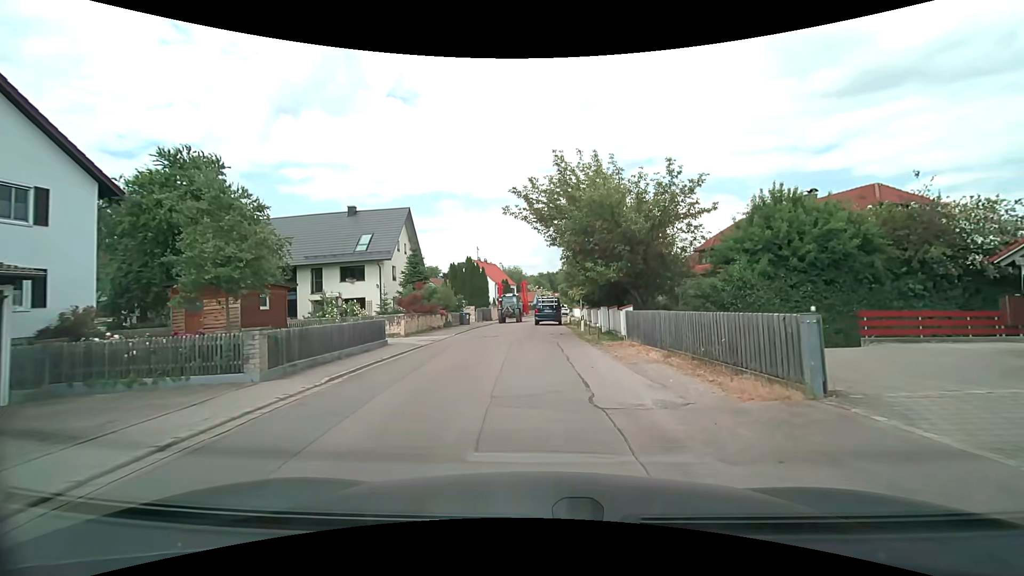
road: residential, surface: asphalt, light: Day
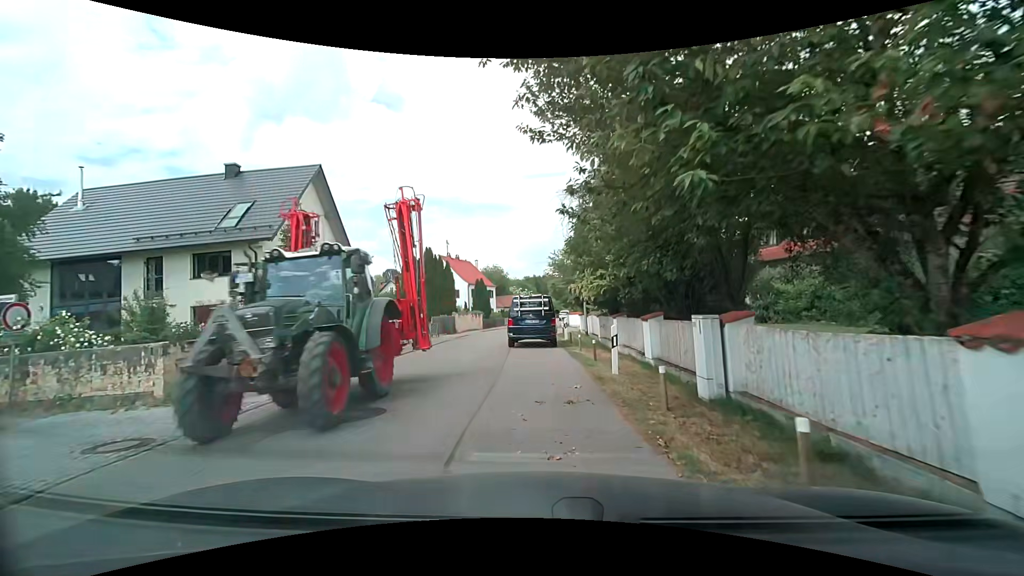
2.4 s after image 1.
(+0.1, +15.2) m; +1°
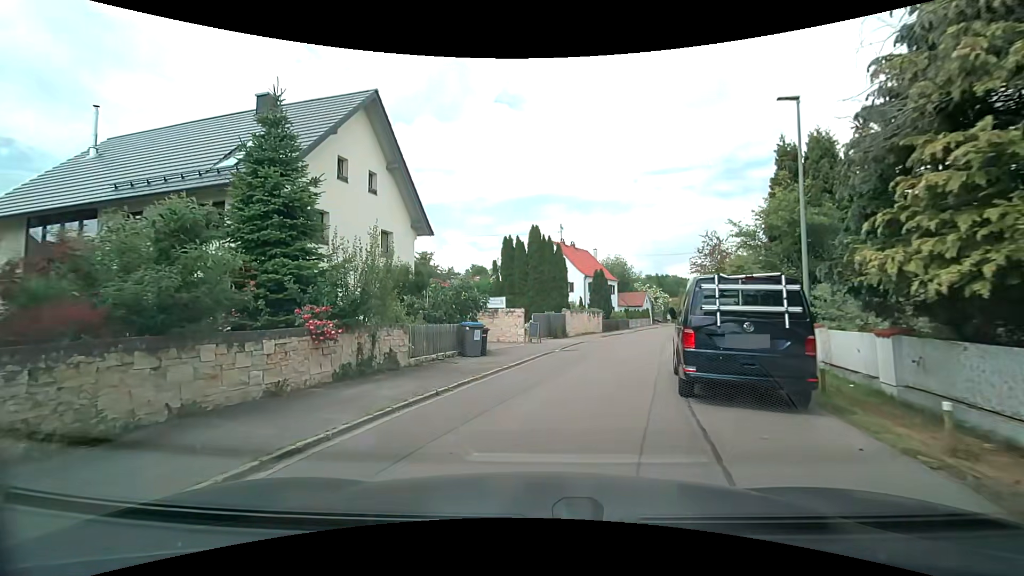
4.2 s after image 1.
(-1.1, +10.7) m; -14°
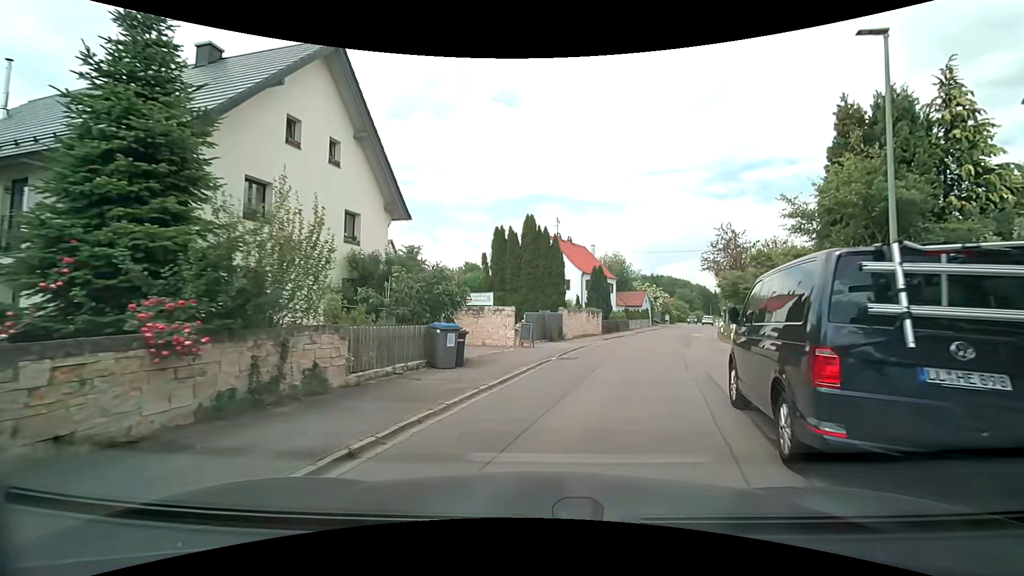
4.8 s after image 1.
(+0.1, +3.7) m; +2°
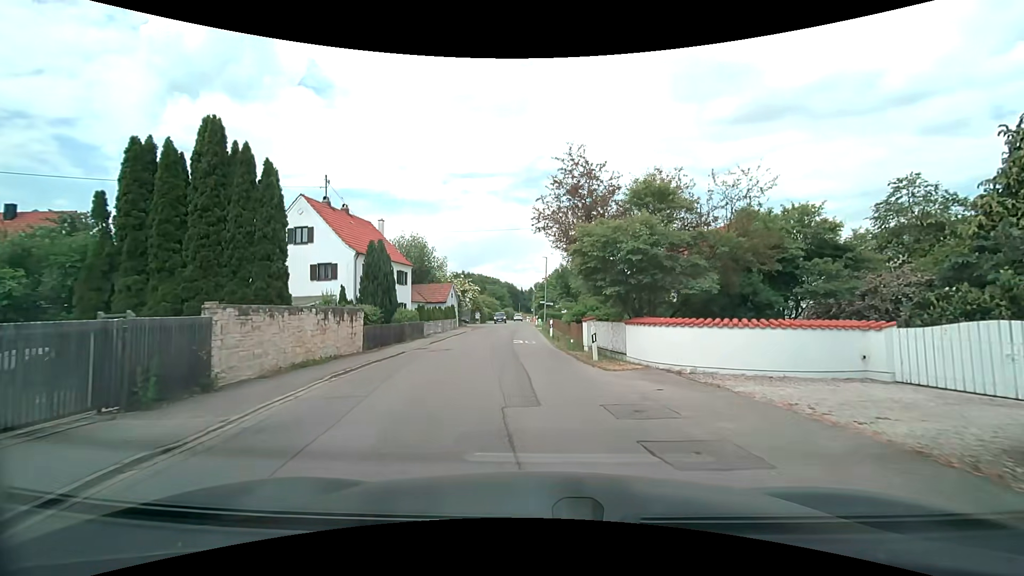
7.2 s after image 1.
(+3.2, +15.7) m; +22°
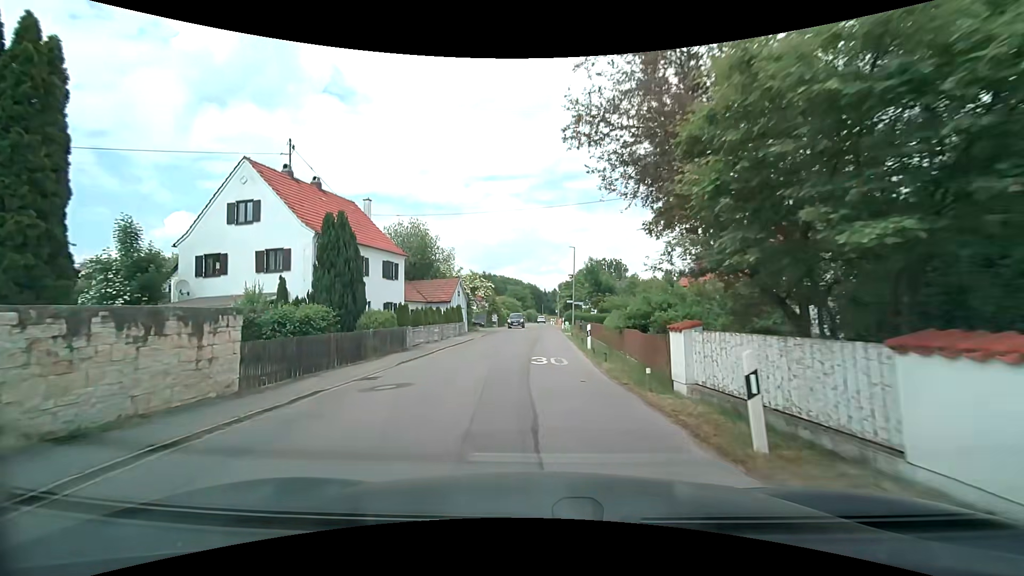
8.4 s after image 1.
(-0.3, +9.5) m; -3°
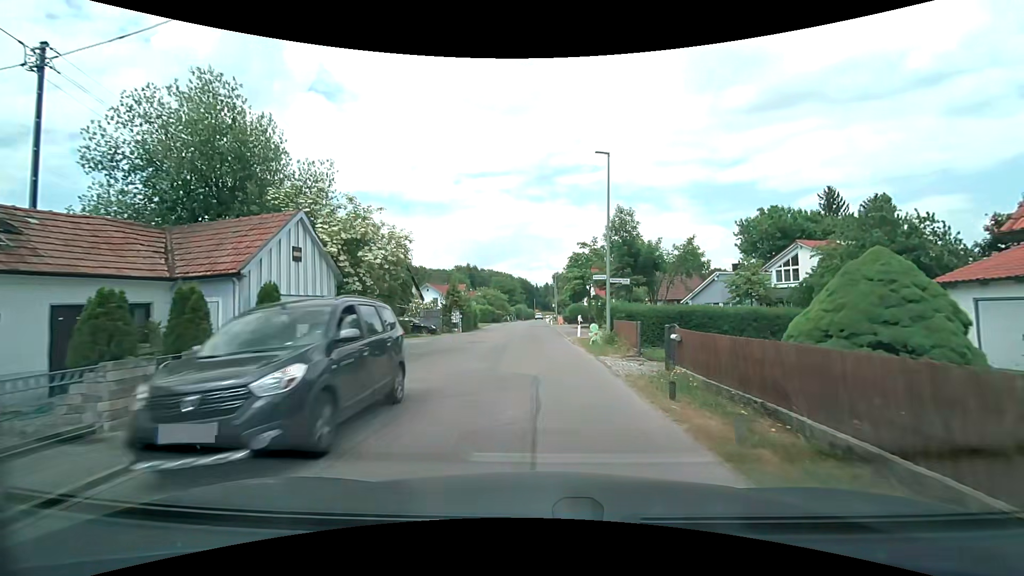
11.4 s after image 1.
(0.0, +26.1) m; +1°
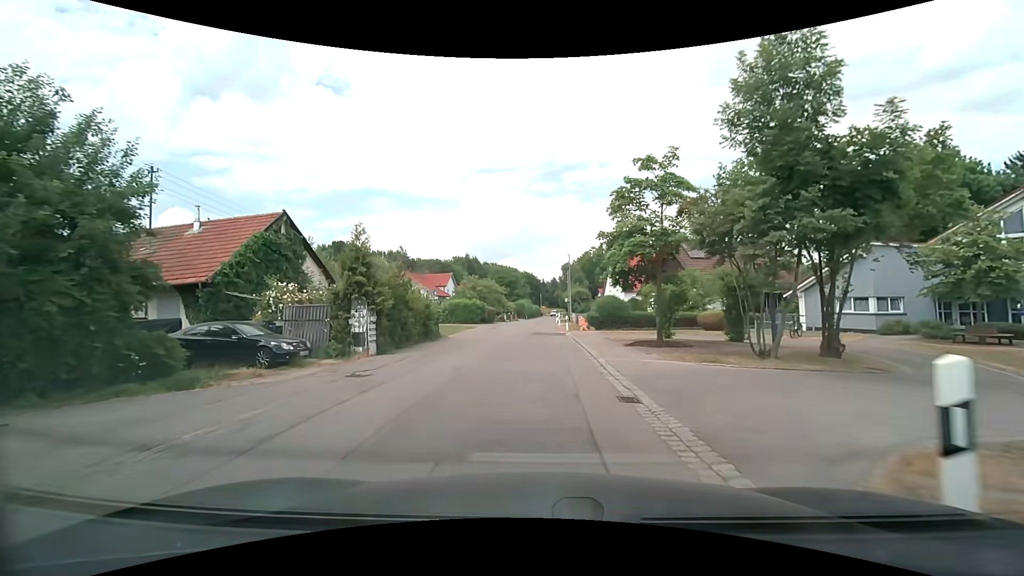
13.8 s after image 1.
(-0.2, +21.7) m; -1°
(0, +10) (0, +20) (0, +30) (0, +40) (0, +50) (0, +60) (0, +70) (0, +80) (+1, +90) (+1, +100) m
